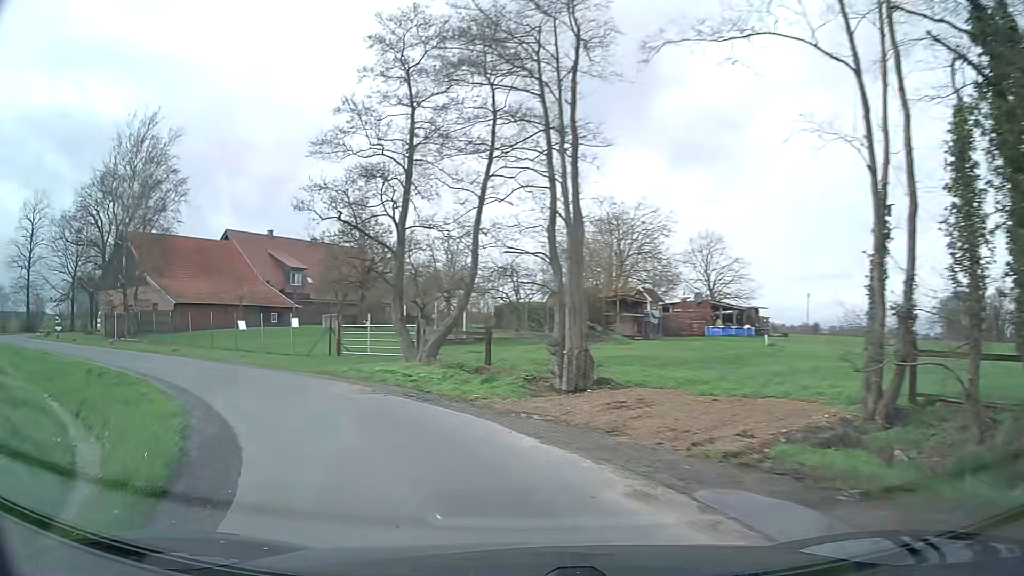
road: unclassified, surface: asphalt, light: Day
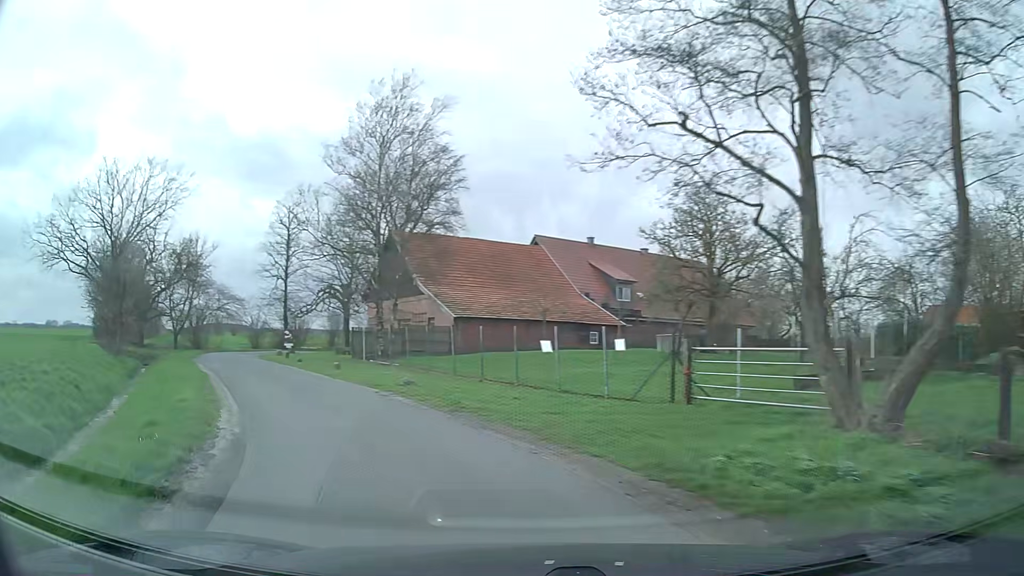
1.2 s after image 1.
(-2.5, +10.9) m; -27°
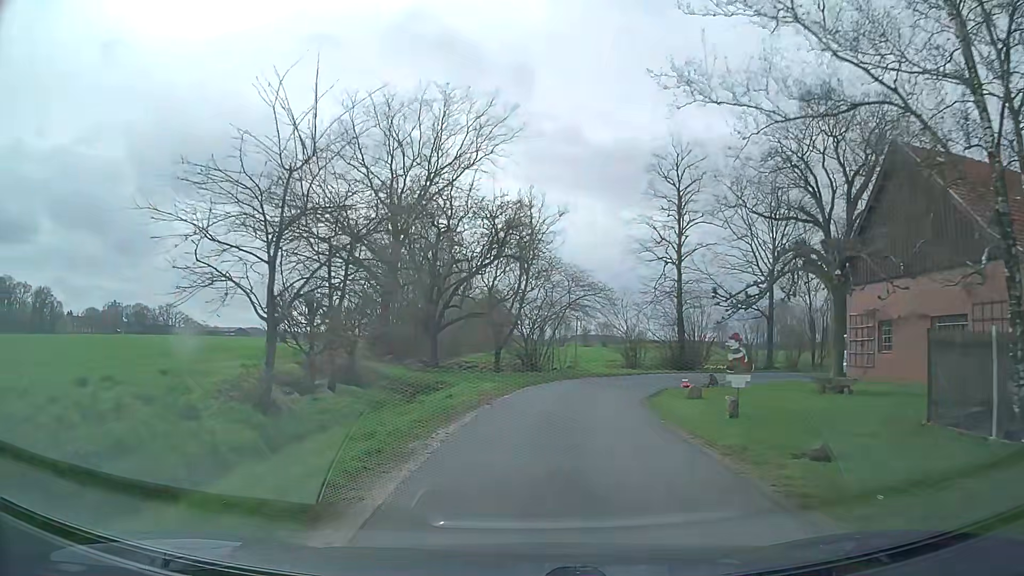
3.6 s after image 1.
(-9.1, +21.3) m; -35°
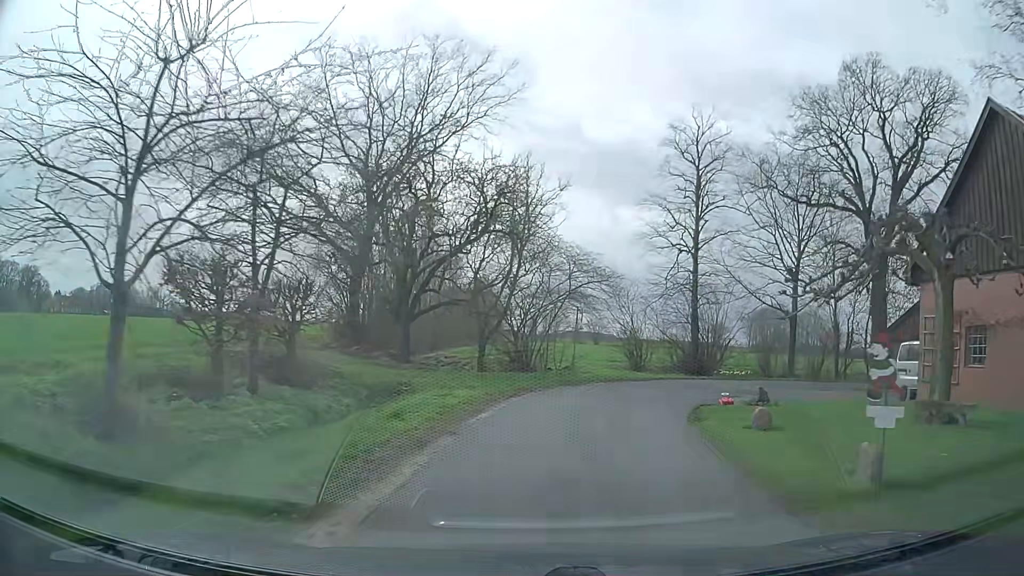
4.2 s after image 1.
(-0.1, +5.9) m; 0°
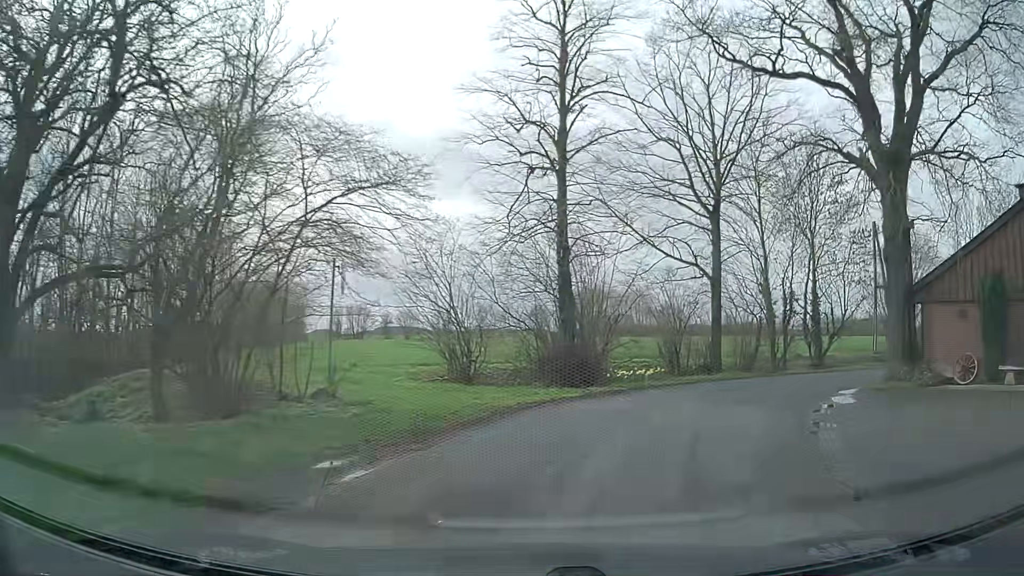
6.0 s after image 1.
(+2.0, +16.7) m; +15°
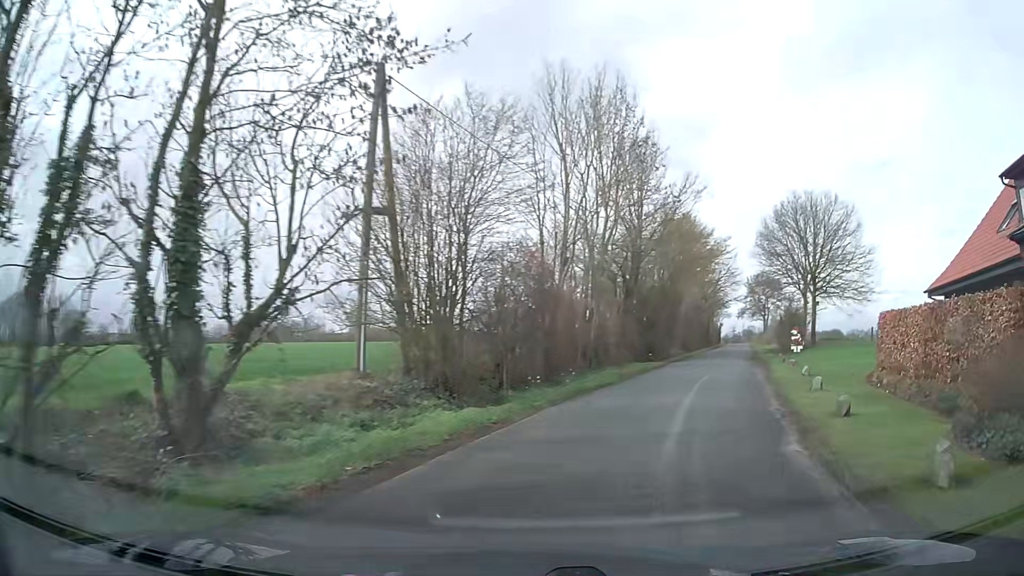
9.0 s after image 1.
(+9.9, +22.9) m; +51°
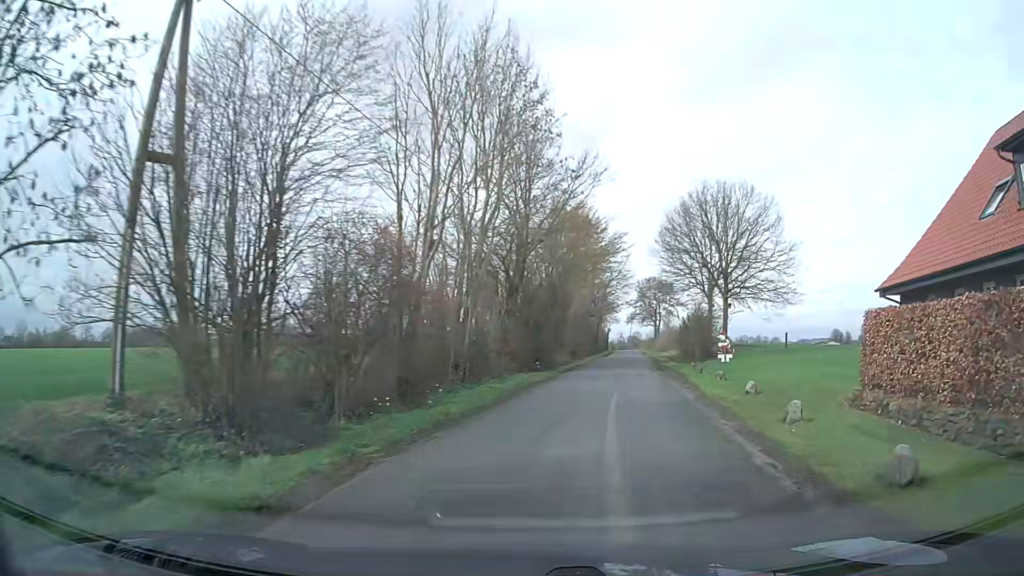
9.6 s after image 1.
(+0.5, +5.6) m; +9°
